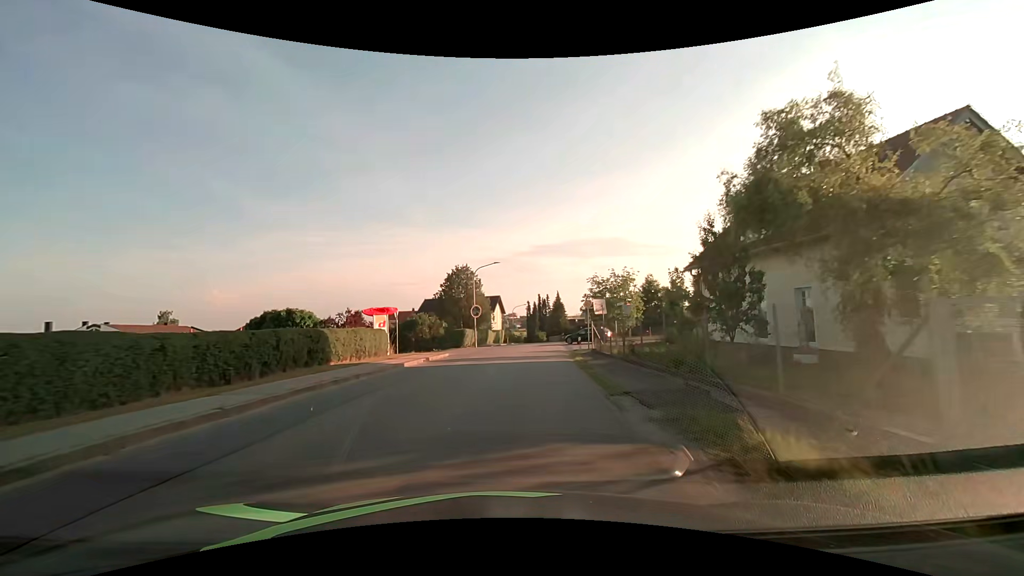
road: tertiary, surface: asphalt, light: Day
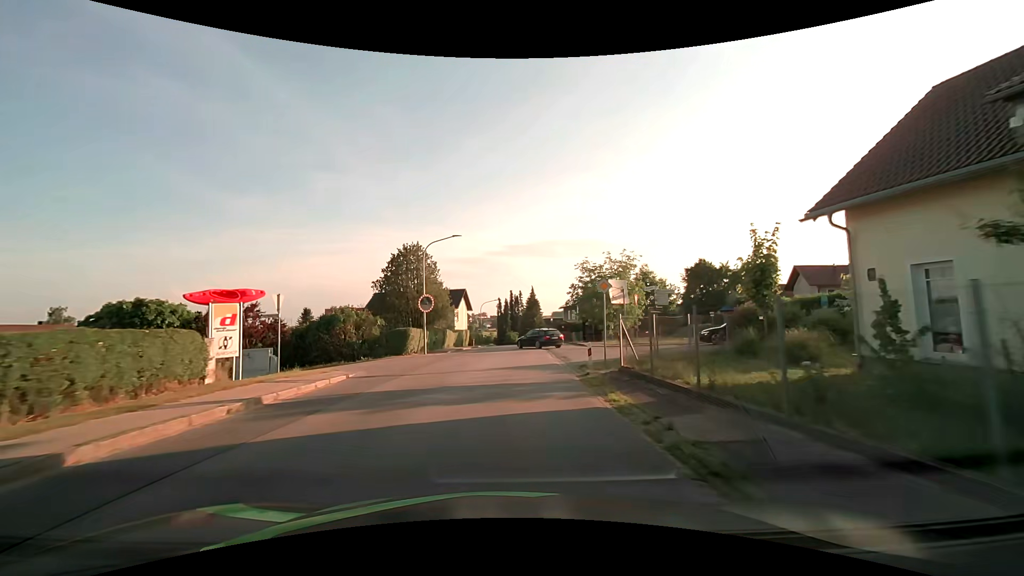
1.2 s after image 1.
(+0.5, +13.4) m; +3°
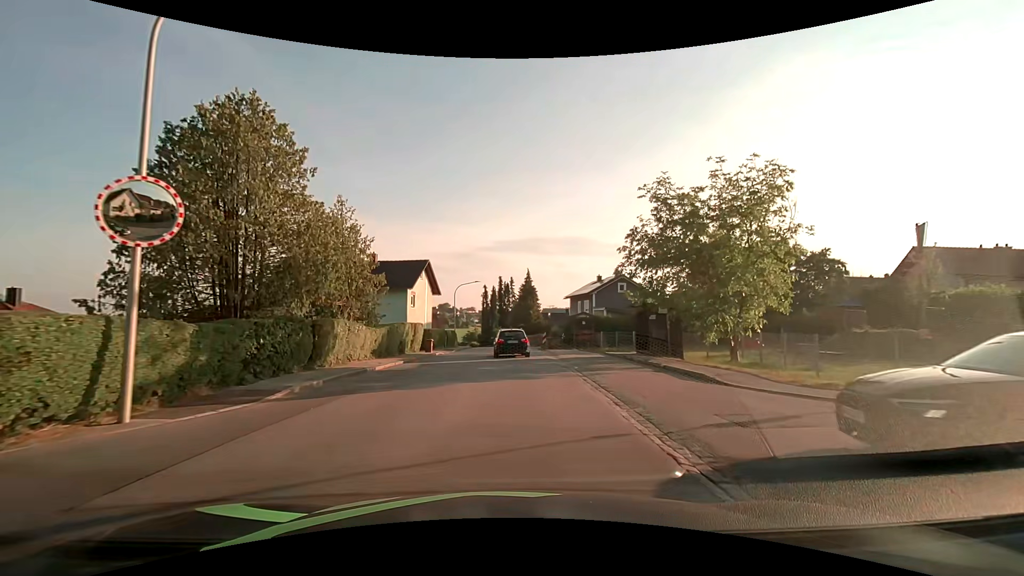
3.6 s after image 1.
(+0.7, +25.1) m; +2°
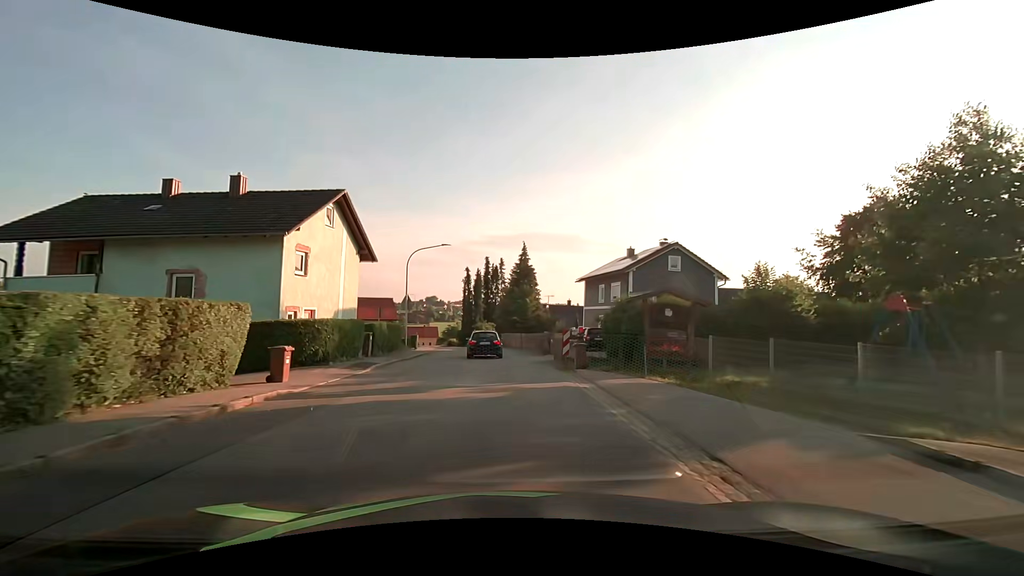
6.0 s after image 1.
(+0.2, +21.7) m; +1°
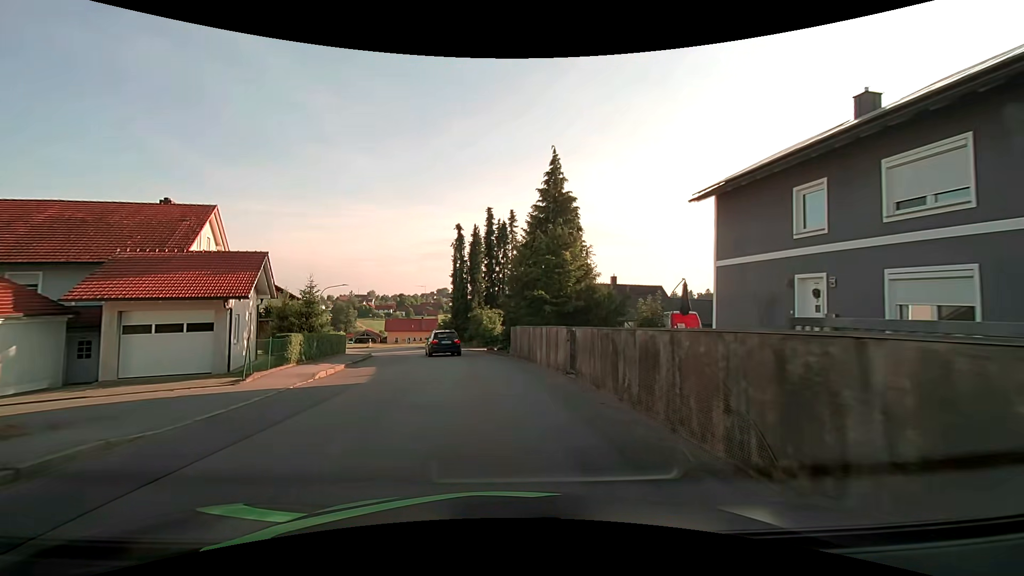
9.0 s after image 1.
(+0.1, +29.1) m; -1°
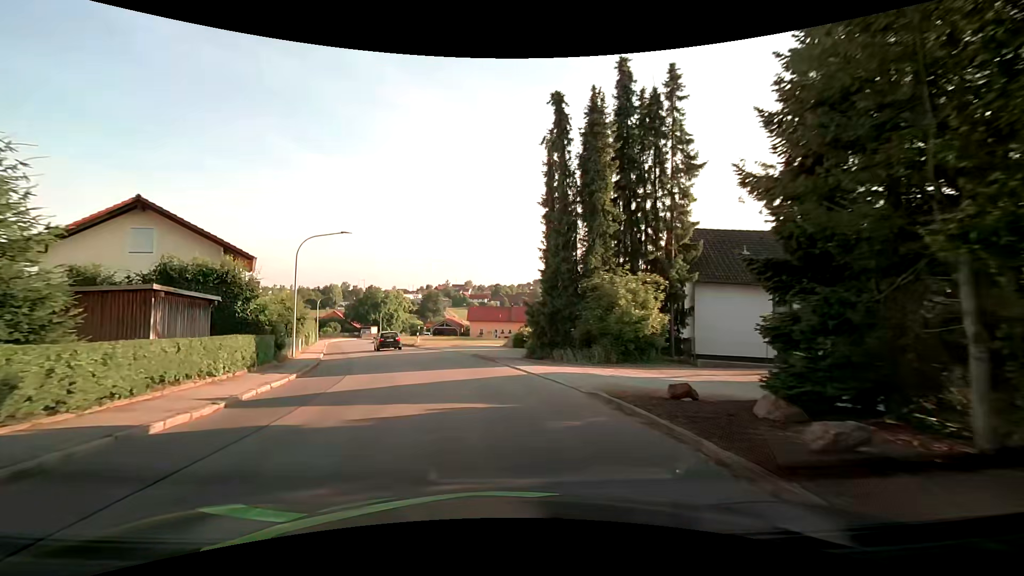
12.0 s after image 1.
(-2.4, +27.7) m; -11°
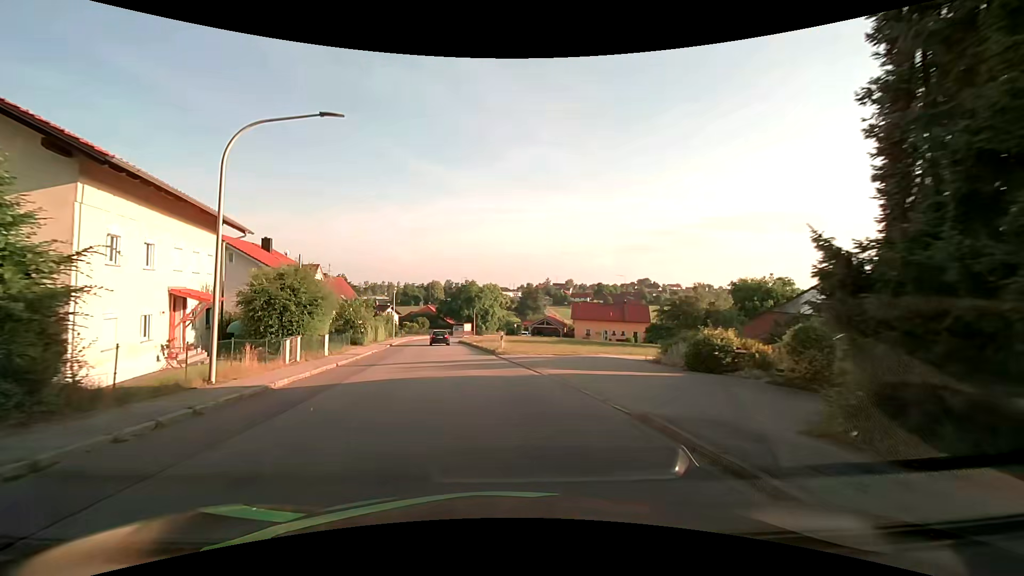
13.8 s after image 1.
(-1.7, +17.1) m; -11°
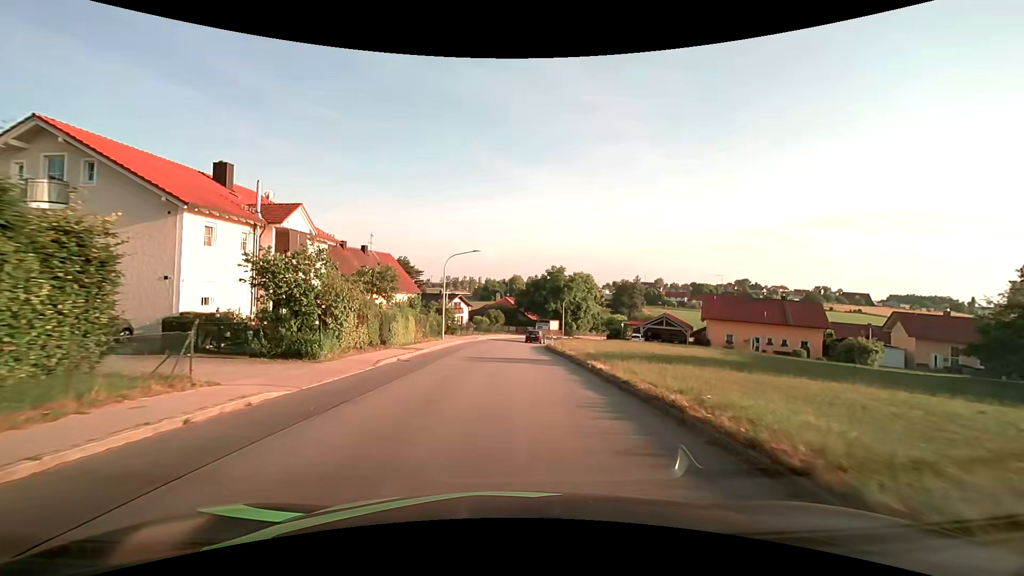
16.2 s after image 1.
(-2.9, +25.8) m; -10°
(0, +10) (0, +20) (0, +30) (0, +40) (+1, +50) (+3, +60) (+6, +69) (+10, +79) (+14, +88) (+19, +97) m
